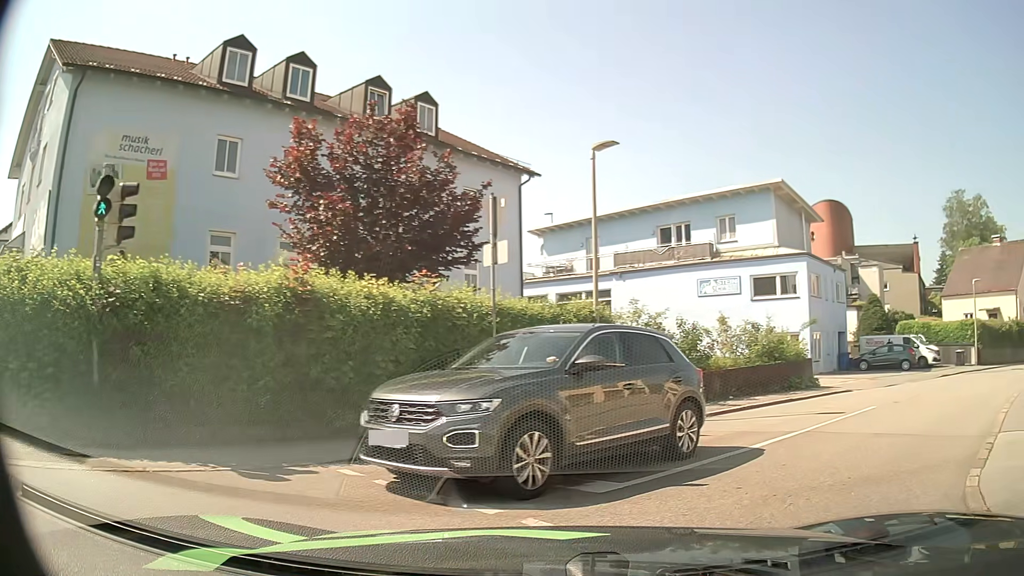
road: residential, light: Day
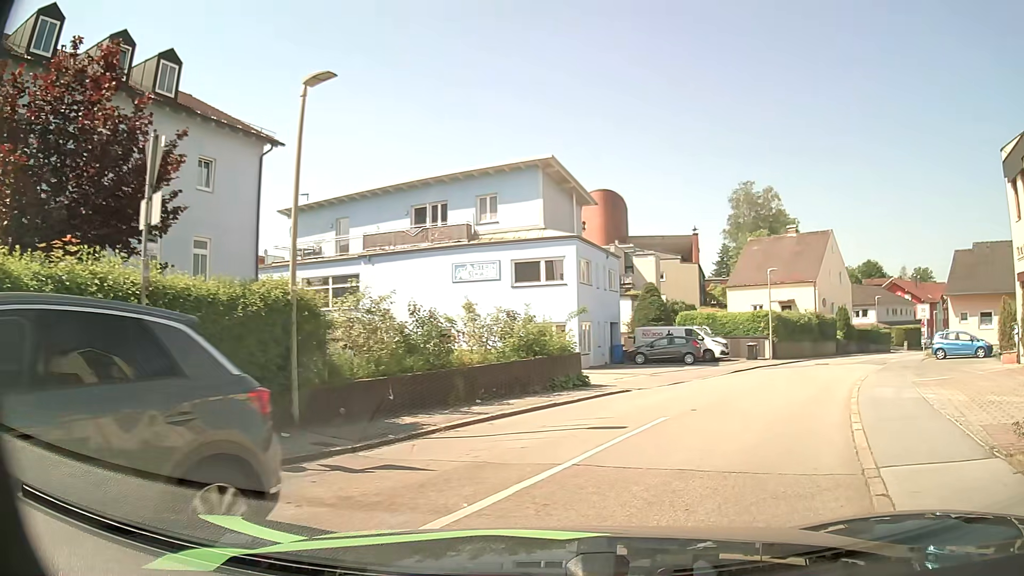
(+0.6, +3.2) m; +19°
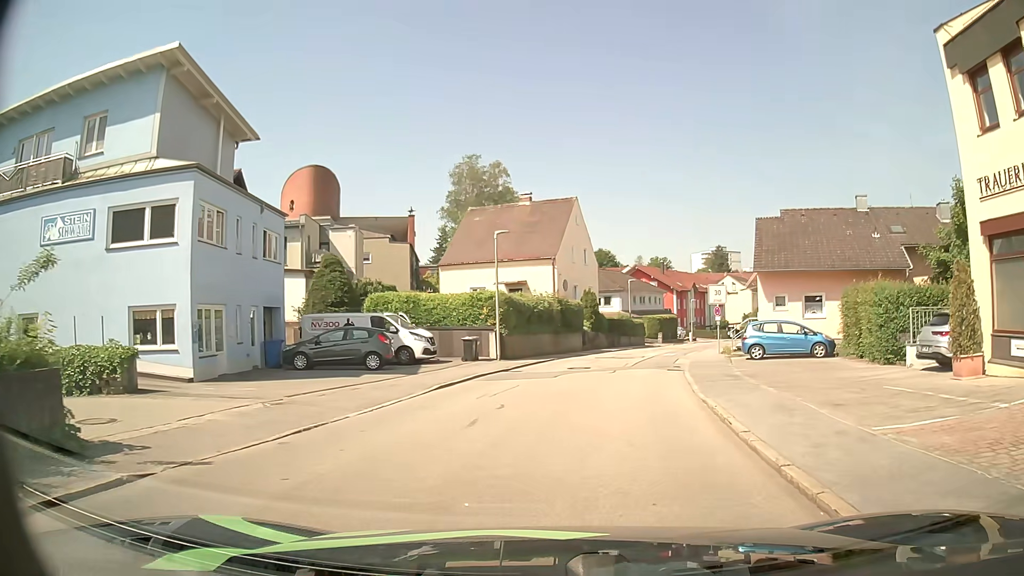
(+3.2, +11.7) m; +25°
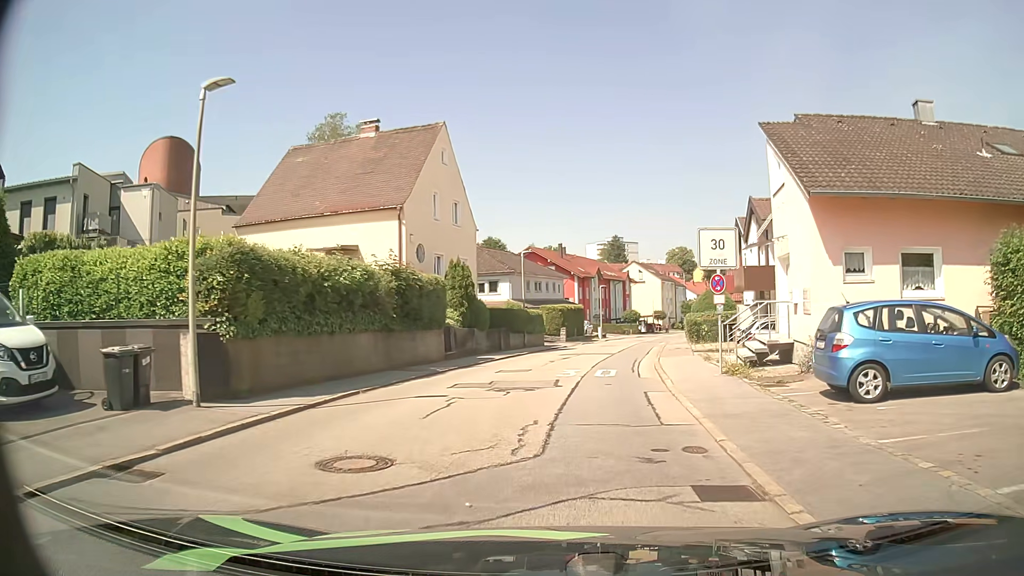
(+1.4, +17.2) m; +9°
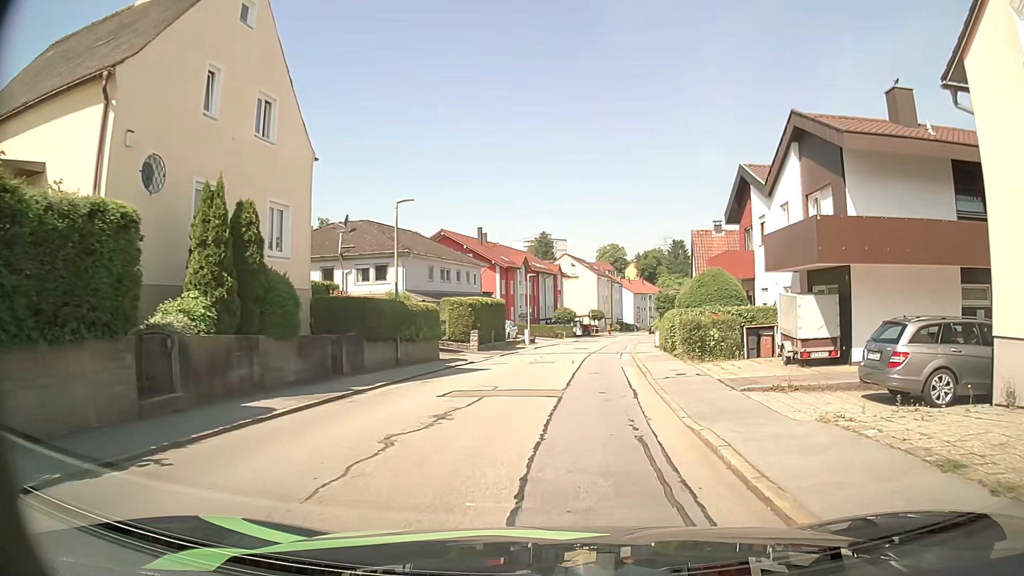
(+0.9, +15.9) m; +7°
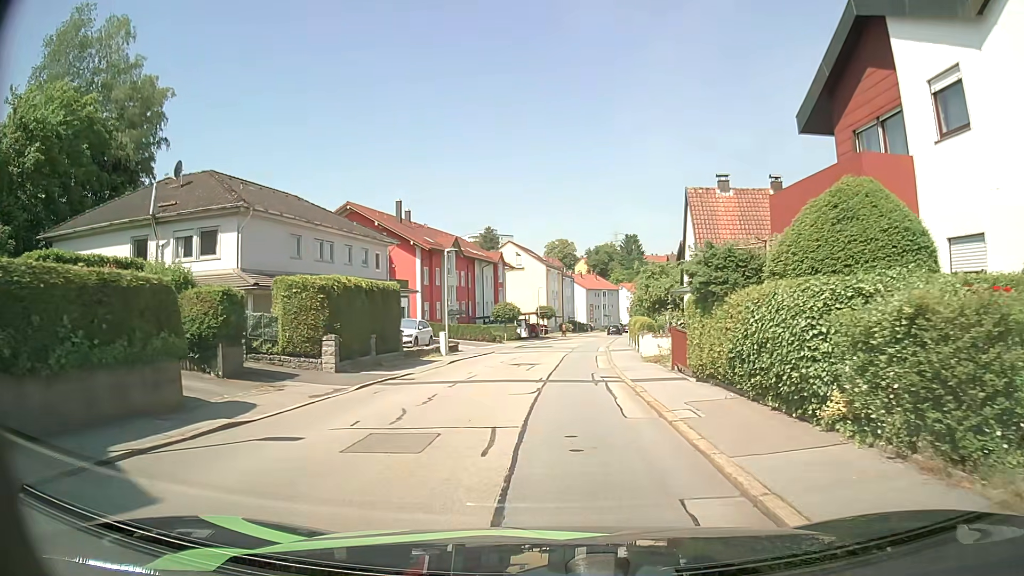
(+0.6, +16.3) m; +3°
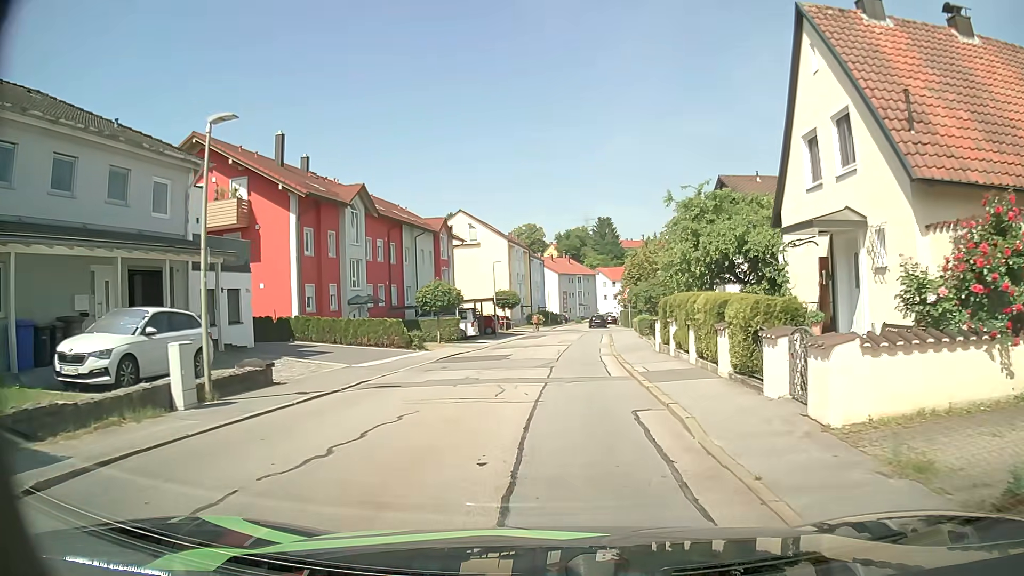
(+0.7, +21.4) m; +2°
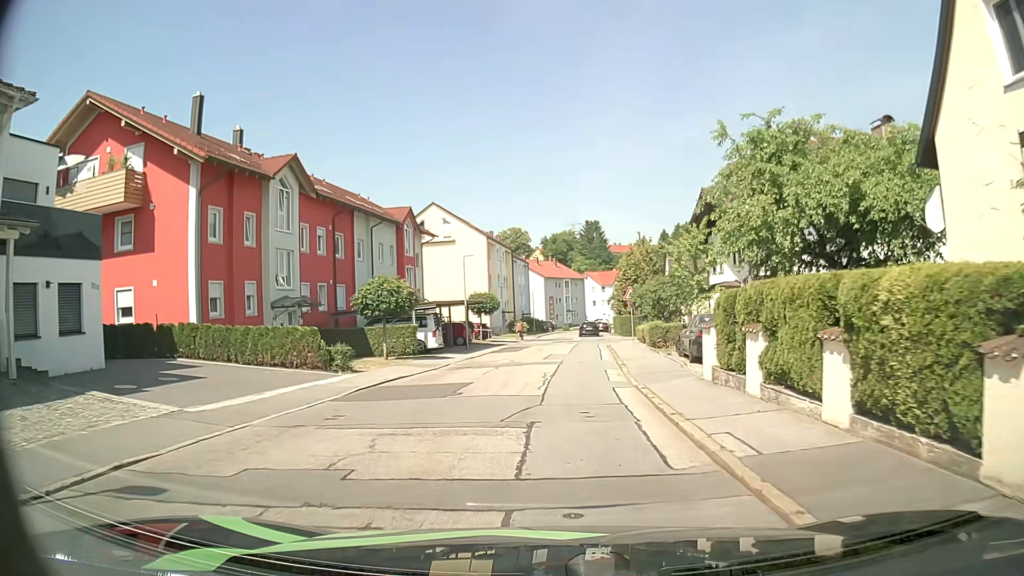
(+0.2, +8.9) m; +2°
(0, +10) (0, +20) (+1, +30) (+1, +40) (+1, +50) (+1, +60) (+1, +70) (+2, +80) (+3, +90) (+5, +100) m
